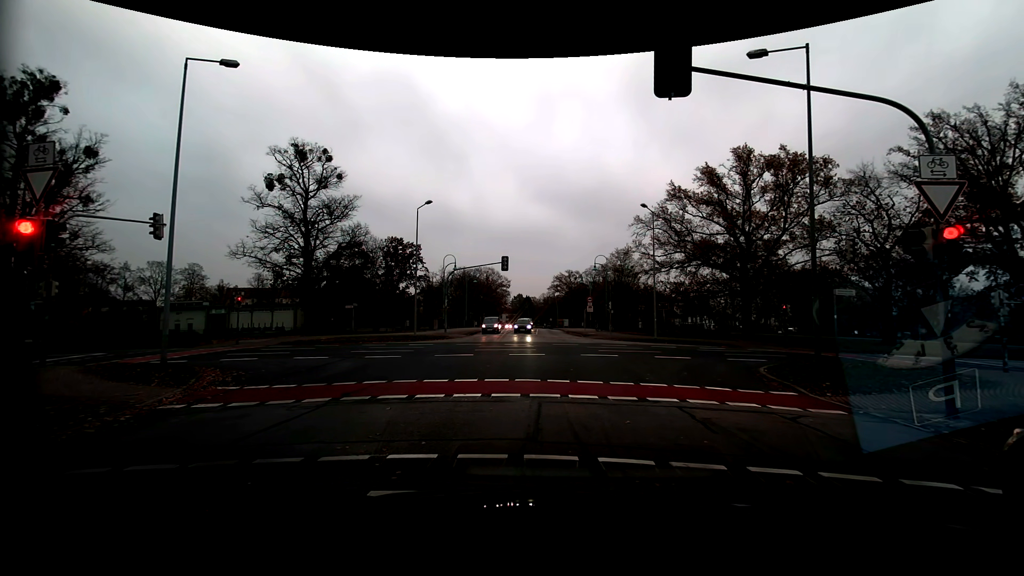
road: residential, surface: asphalt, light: Day
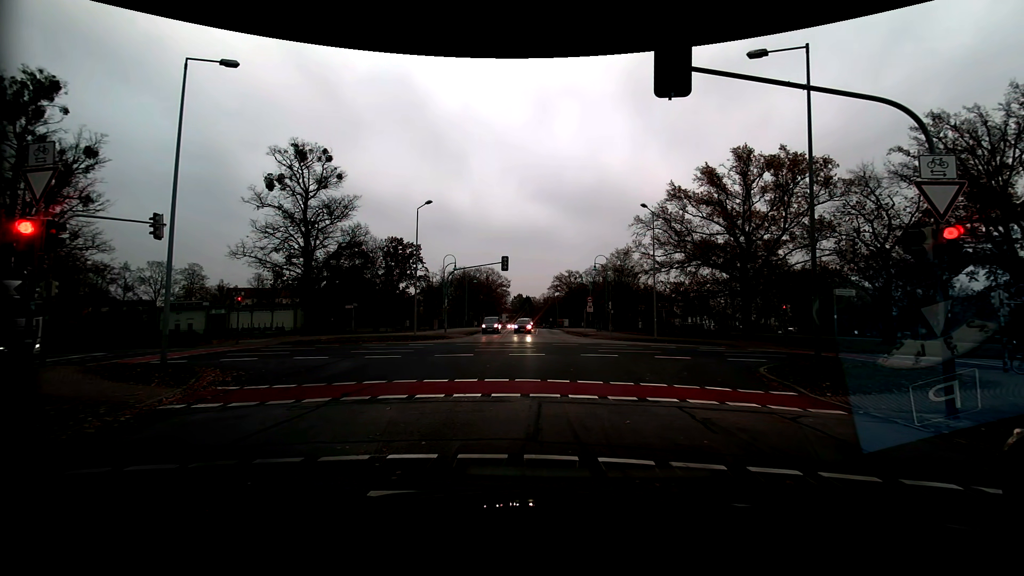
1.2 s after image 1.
(0.0, 0.0) m; 0°
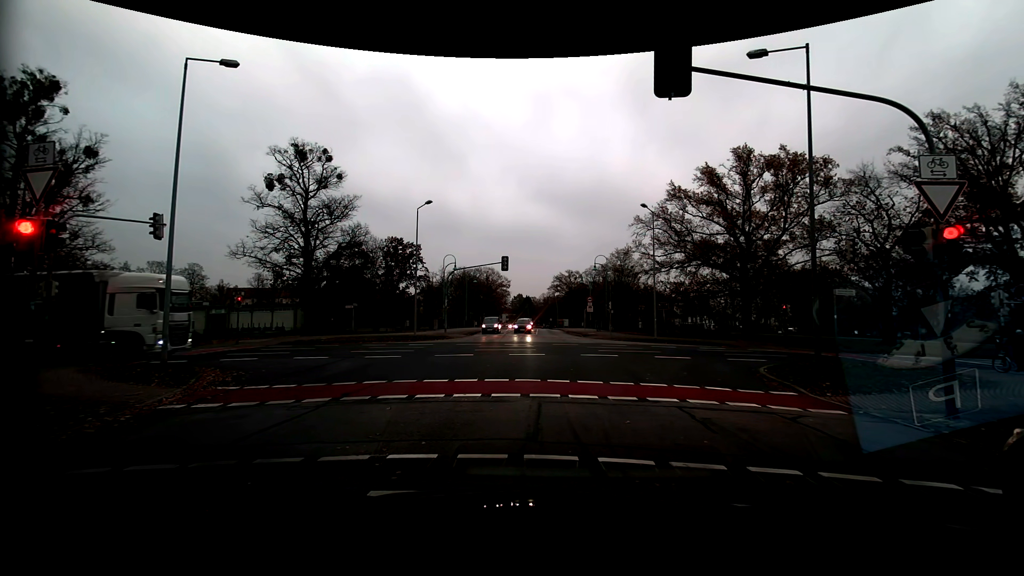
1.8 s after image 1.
(0.0, 0.0) m; 0°
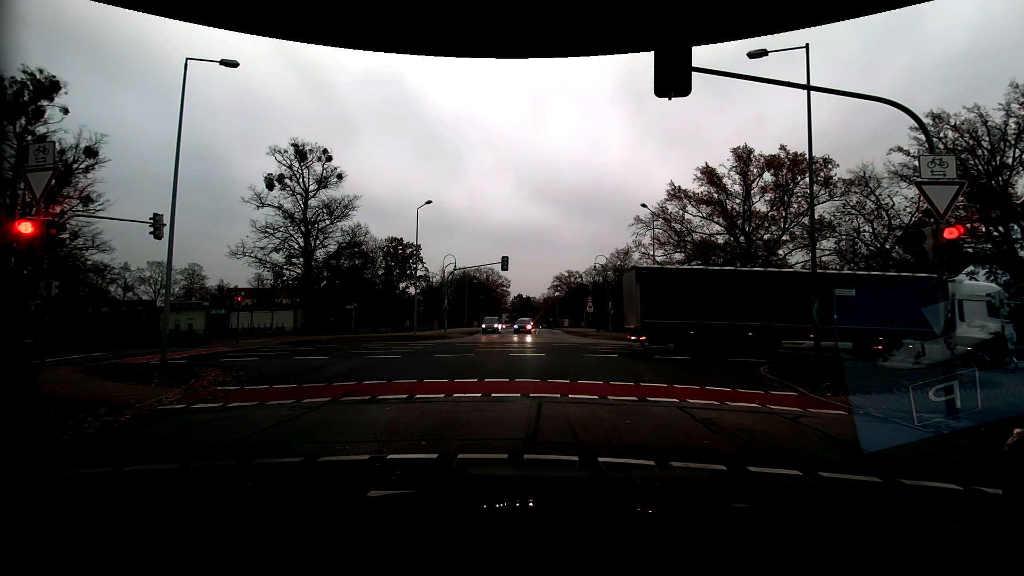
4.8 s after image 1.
(0.0, 0.0) m; 0°
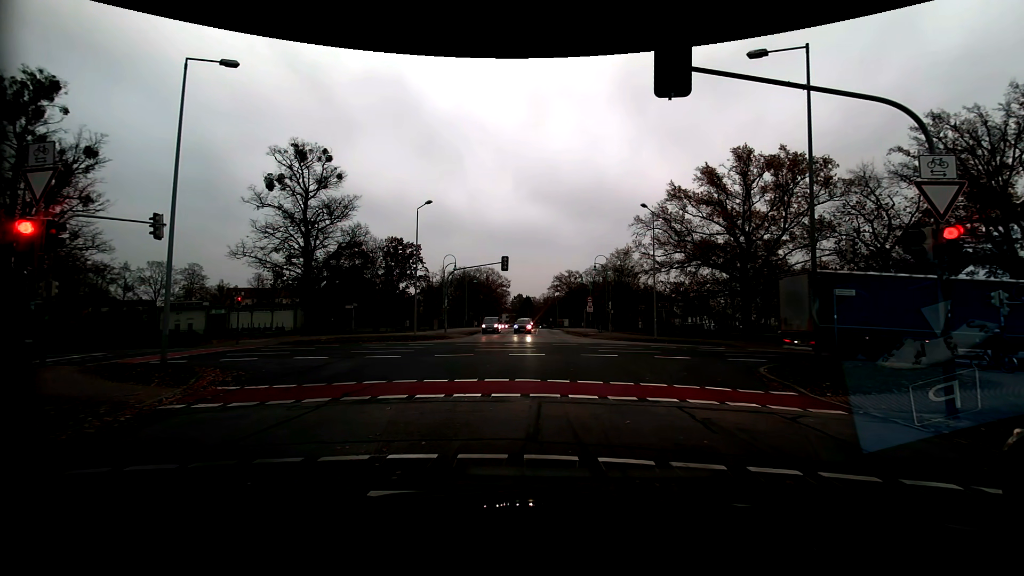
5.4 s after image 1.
(0.0, 0.0) m; 0°
(0, +10) (0, +20) (-5, +29) (-14, +31) (-24, +31) (-34, +30) (-44, +29) (-54, +27) (-63, +24) (-73, +22) m
